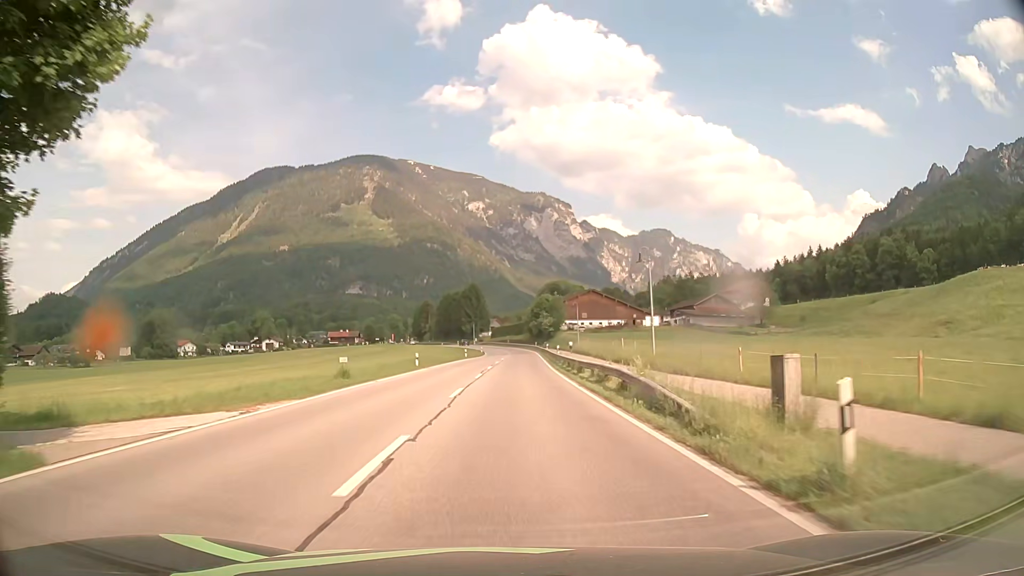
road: primary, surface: asphalt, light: Day
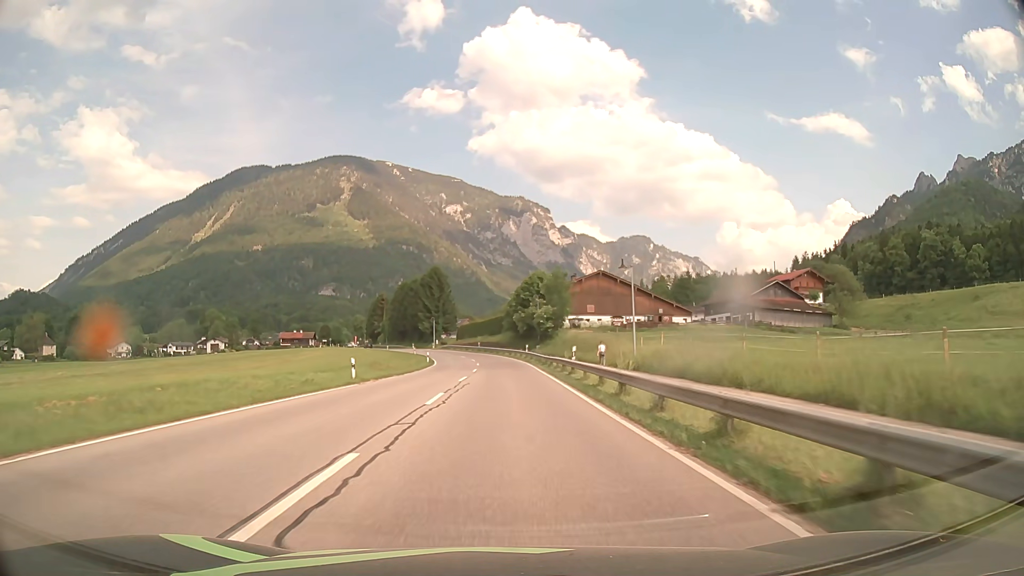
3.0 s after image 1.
(+1.0, +50.3) m; +2°
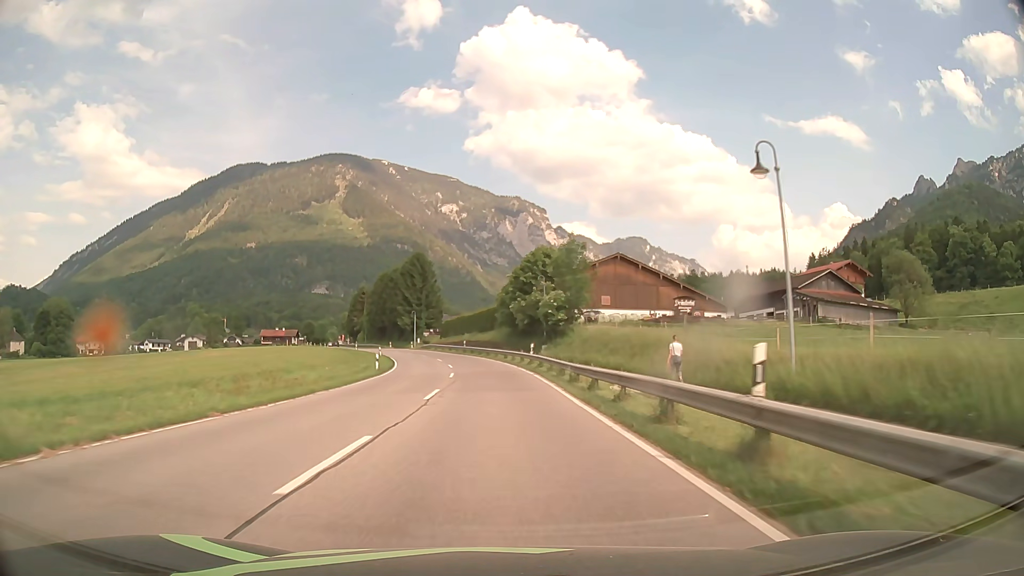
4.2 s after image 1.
(+0.1, +22.2) m; +1°
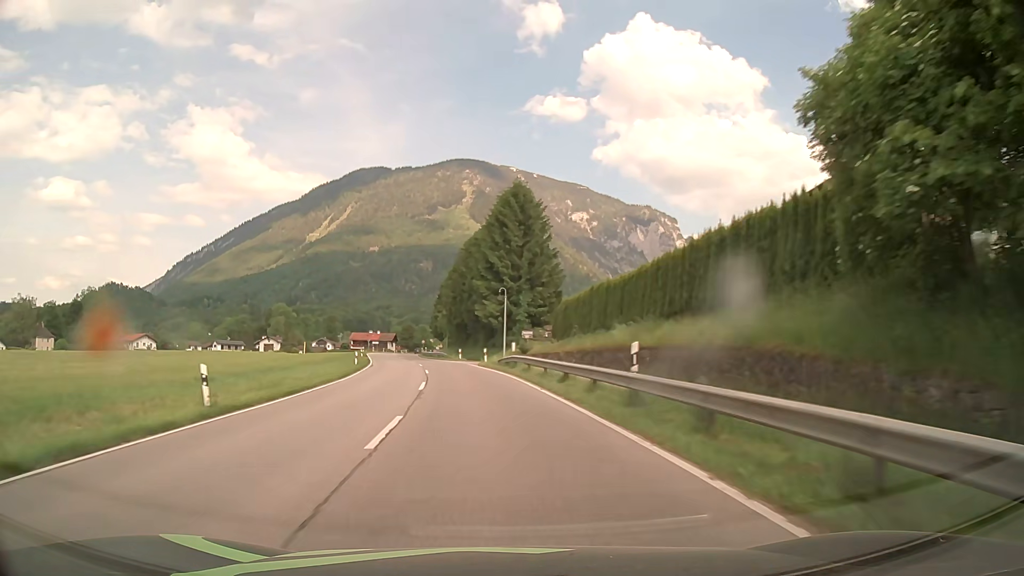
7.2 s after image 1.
(-3.7, +57.9) m; -10°
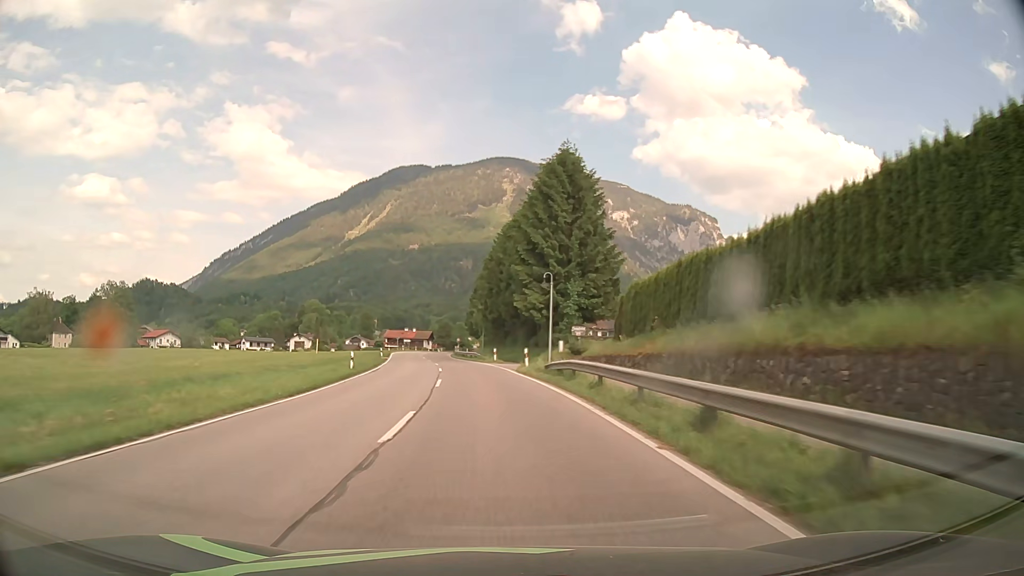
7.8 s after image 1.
(-0.3, +11.6) m; -4°
(0, +10) (-1, +20) (-2, +30) (-3, +40) (-4, +50) (-6, +60) (-7, +70) (-9, +79) (-10, +89) (-11, +99) m
